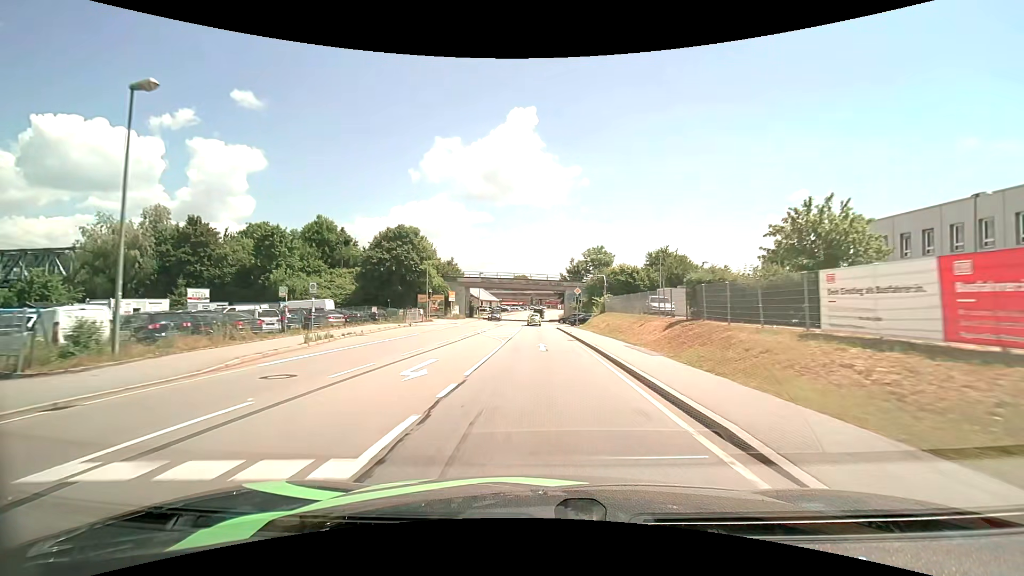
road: primary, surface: asphalt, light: Day
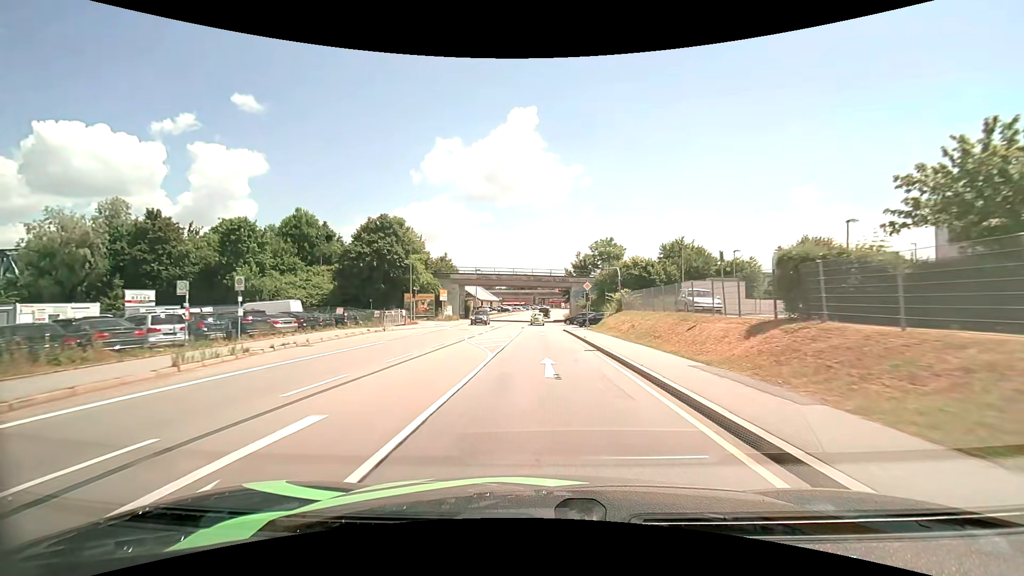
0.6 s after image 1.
(0.0, +8.1) m; 0°
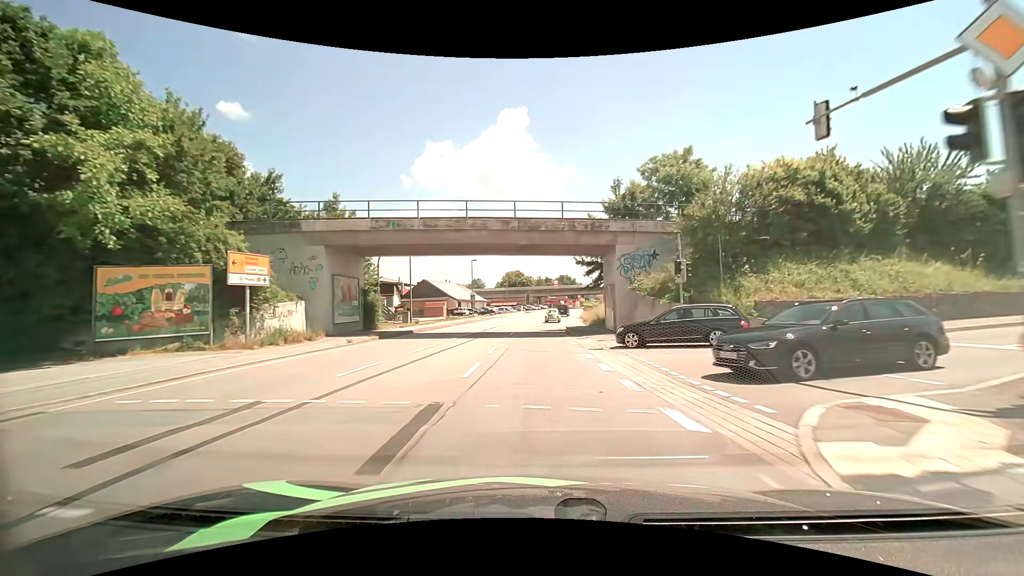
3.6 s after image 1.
(-0.2, +40.9) m; +1°
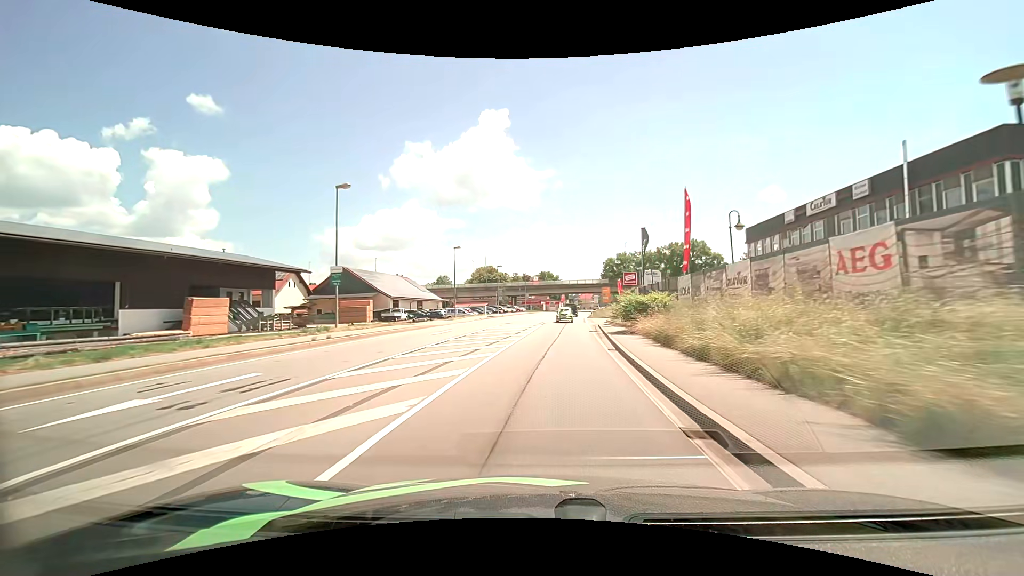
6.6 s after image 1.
(+0.3, +42.0) m; +2°
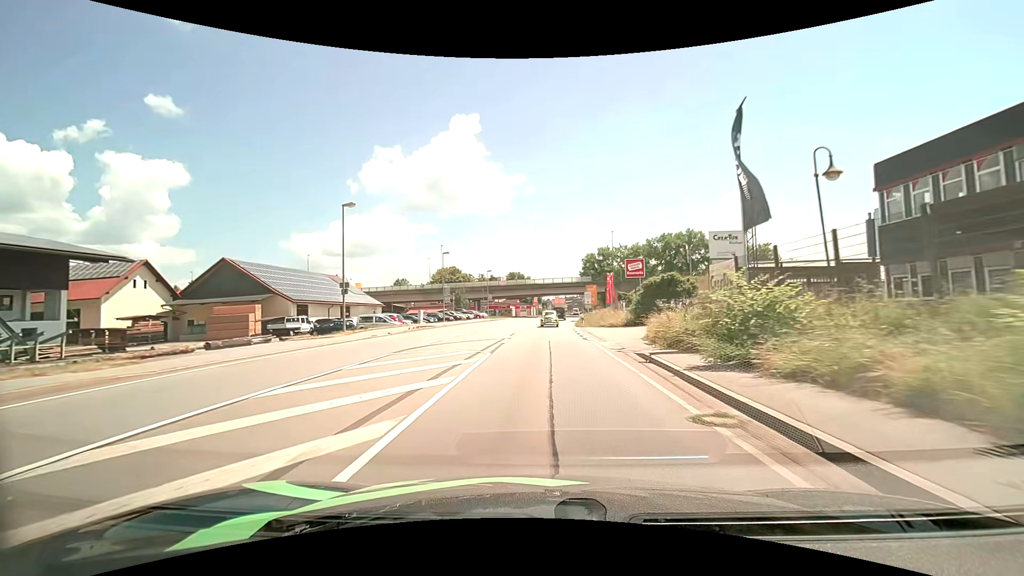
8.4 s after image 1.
(+0.7, +24.9) m; +3°
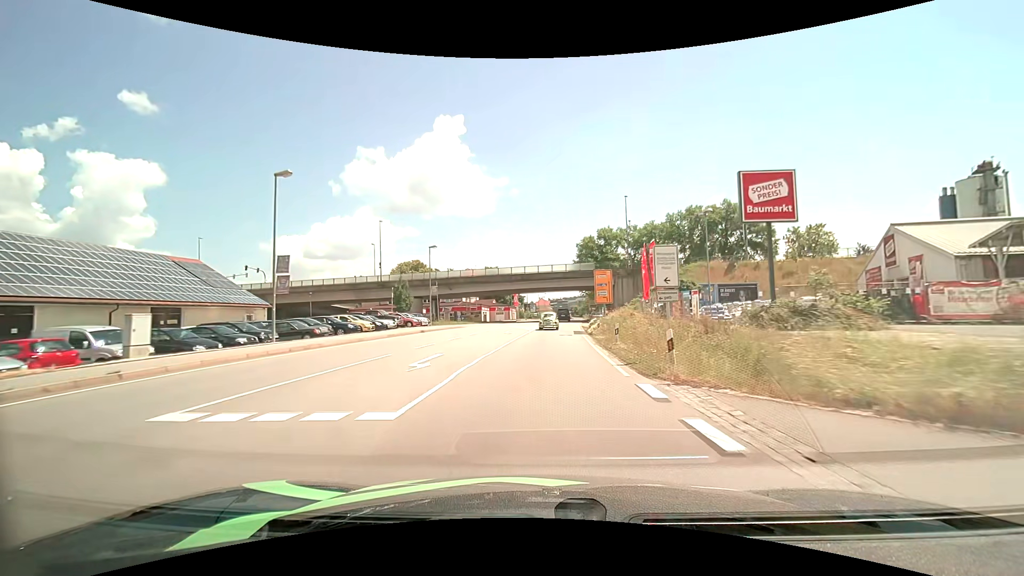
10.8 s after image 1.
(+0.7, +33.3) m; +2°
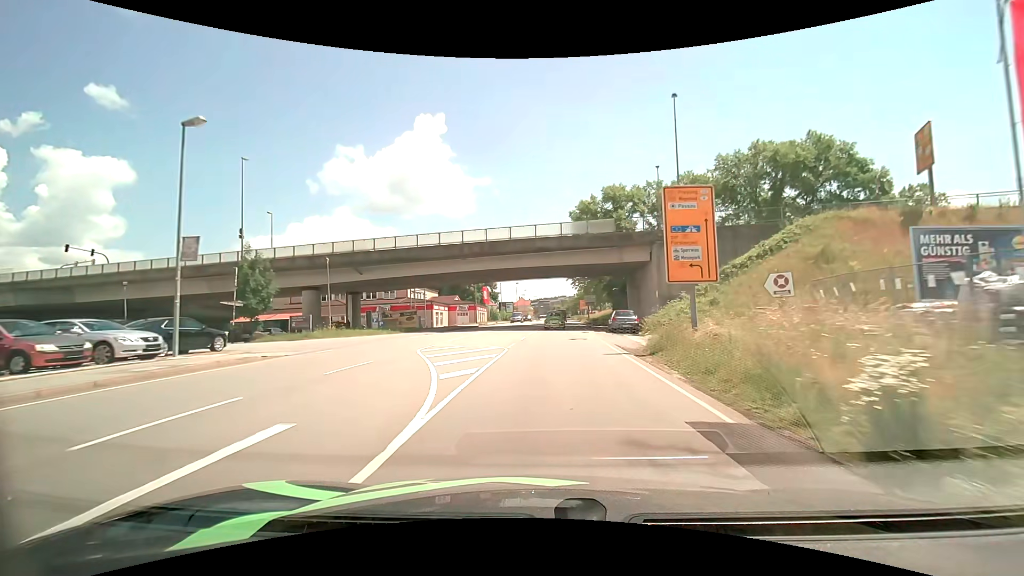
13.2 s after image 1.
(+0.6, +32.7) m; +2°
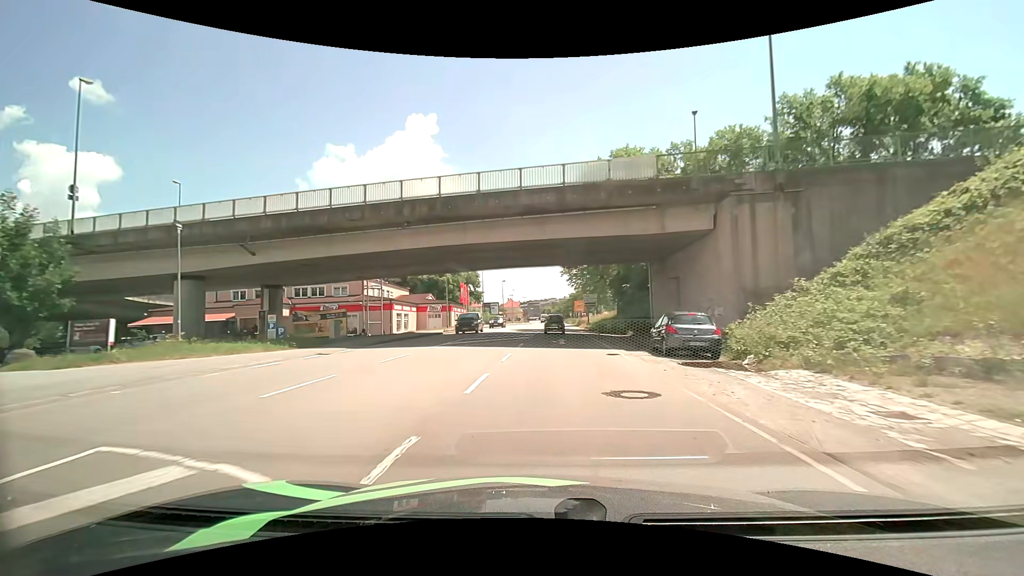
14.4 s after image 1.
(+0.1, +16.0) m; +1°
(0, +10) (0, +20) (0, +30) (0, +40) (0, +50) (0, +60) (0, +70) (0, +80) (0, +90) (0, +100) m
